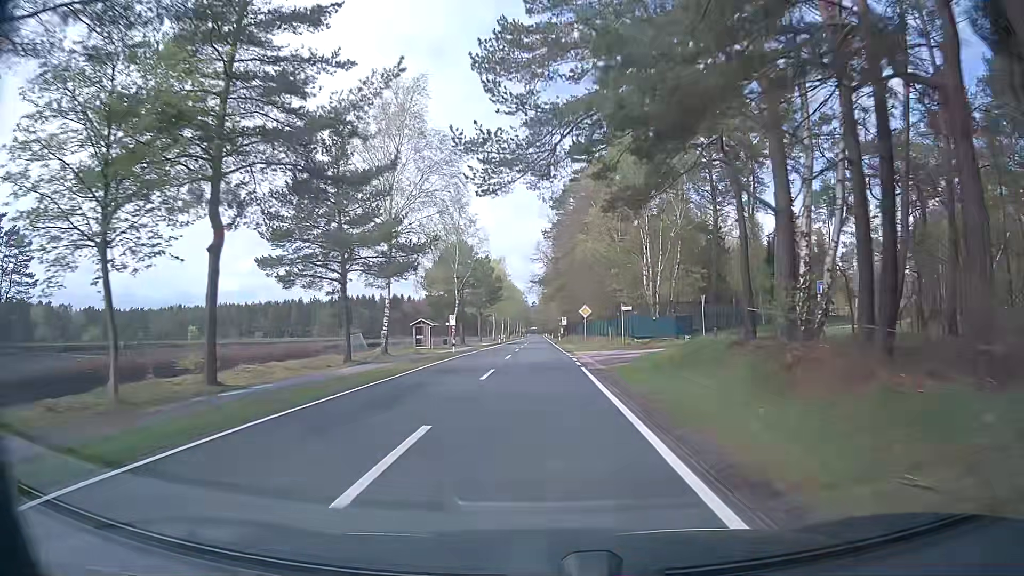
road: secondary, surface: asphalt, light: Day
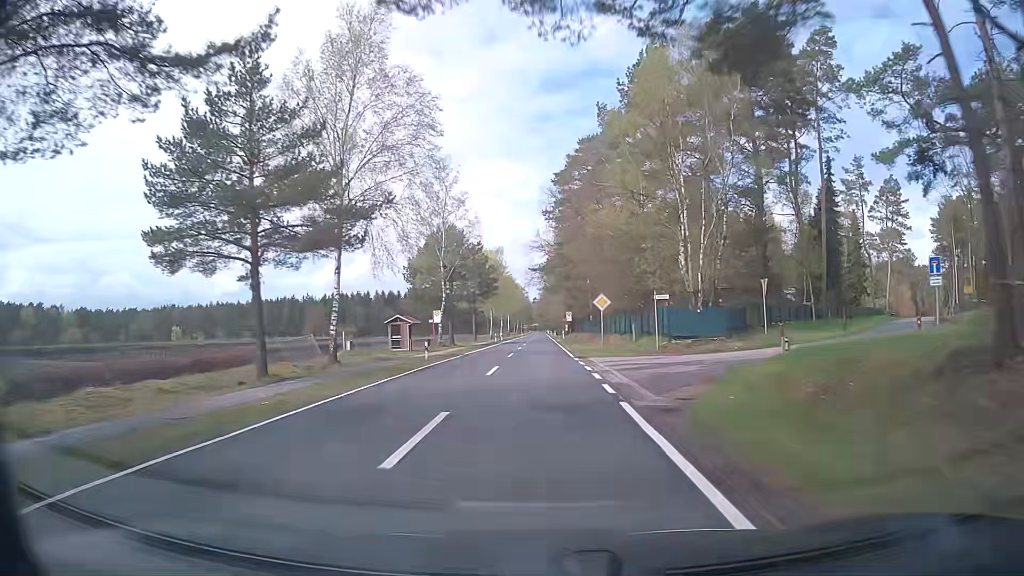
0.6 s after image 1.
(0.0, +10.7) m; -1°
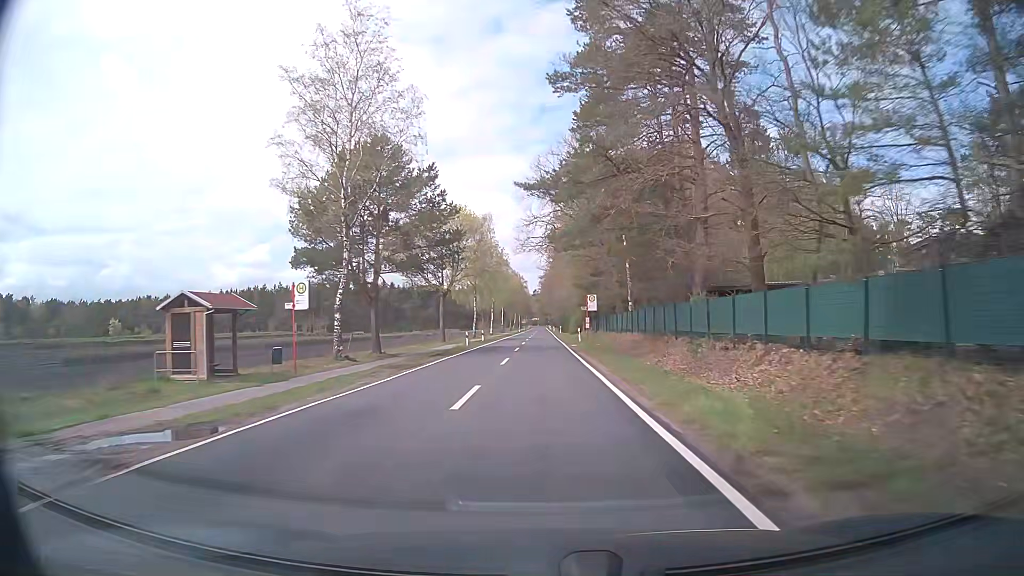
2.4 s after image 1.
(0.0, +32.3) m; 0°
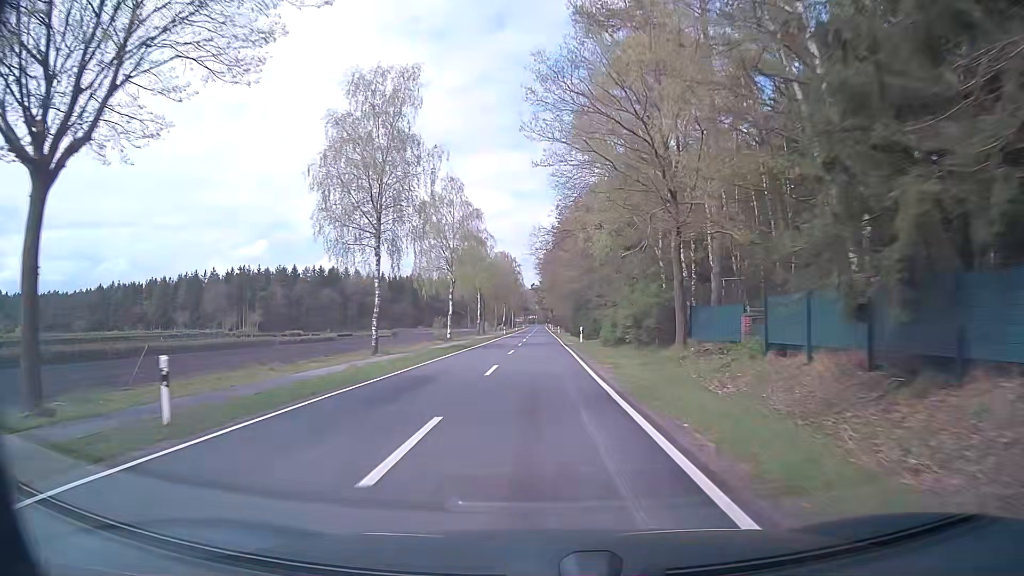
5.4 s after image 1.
(0.0, +54.1) m; 0°
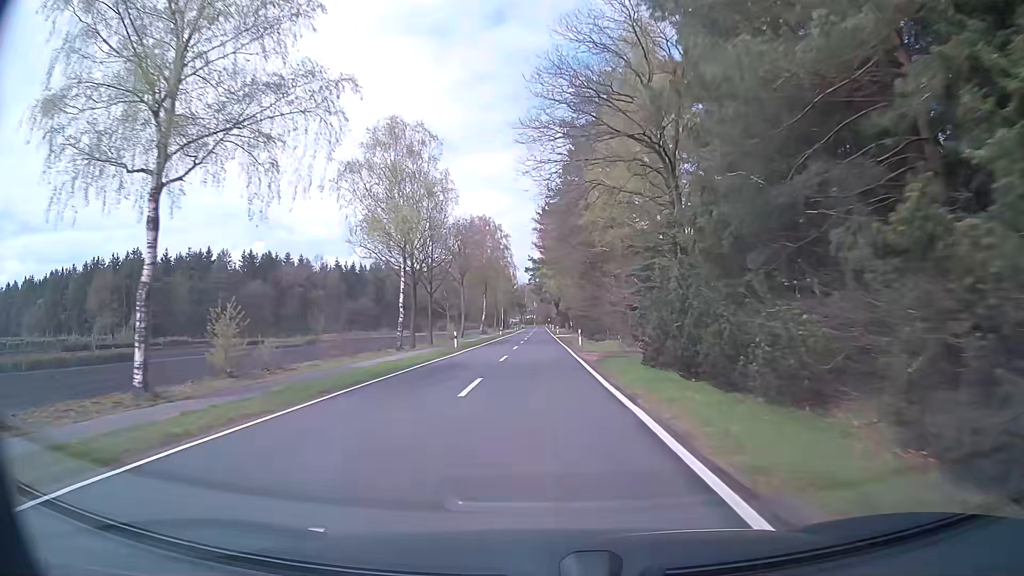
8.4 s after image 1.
(0.0, +54.0) m; 0°
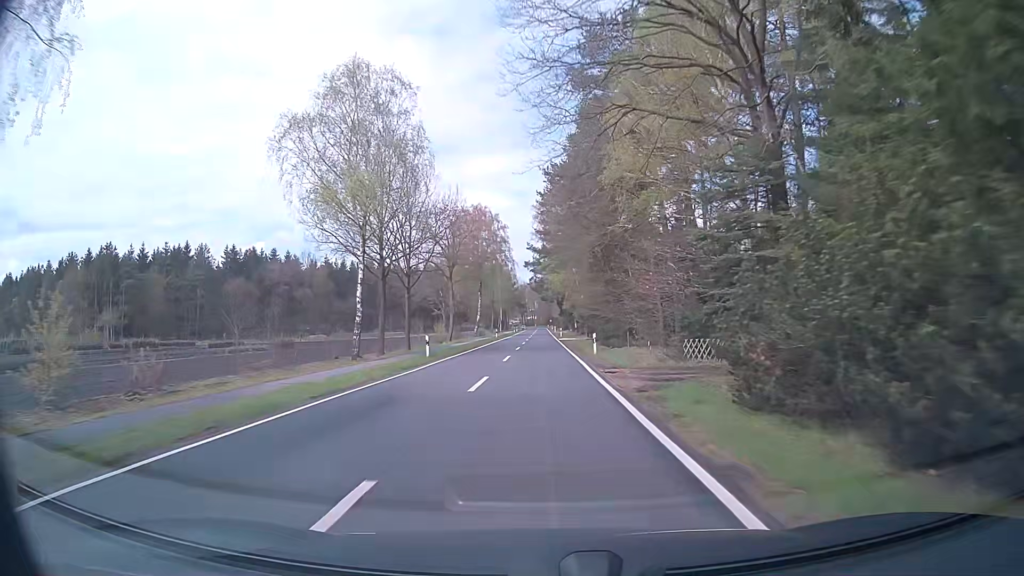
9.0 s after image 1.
(0.0, +10.8) m; -1°
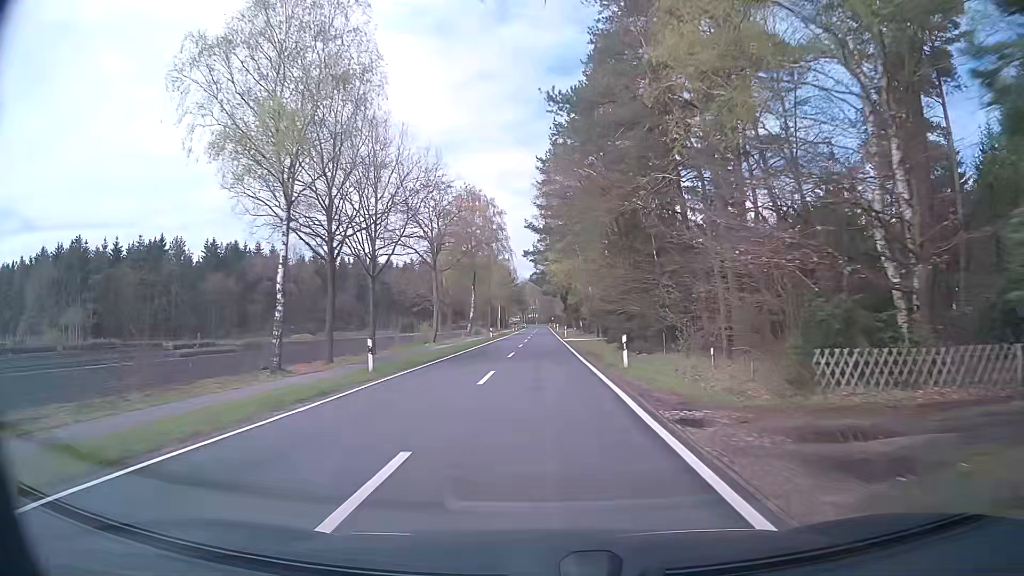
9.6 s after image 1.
(0.0, +10.8) m; 0°
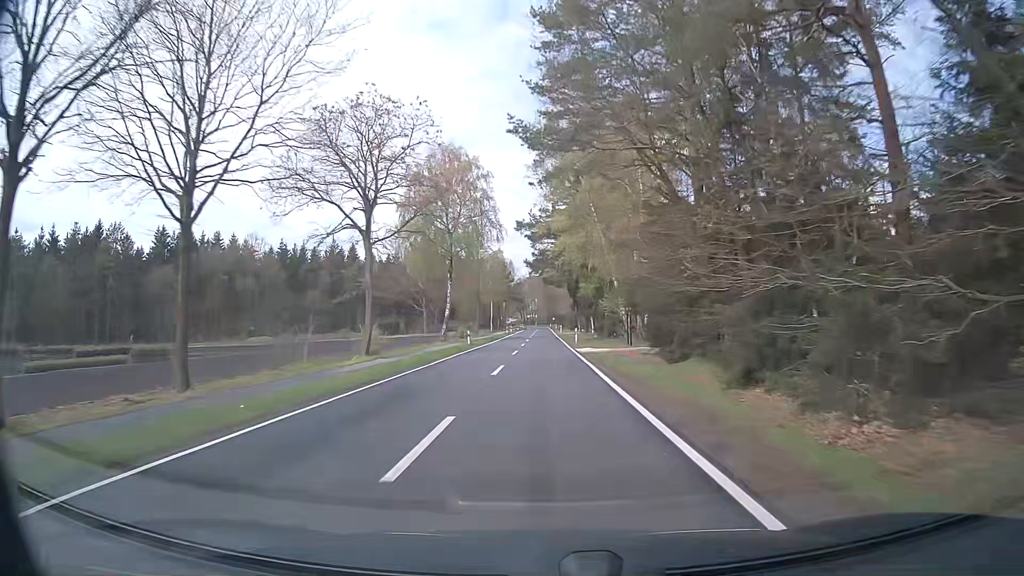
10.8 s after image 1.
(+0.1, +21.6) m; 0°
(0, +10) (0, +20) (0, +30) (0, +40) (0, +50) (0, +60) (0, +70) (0, +80) (0, +90) (0, +100) m
